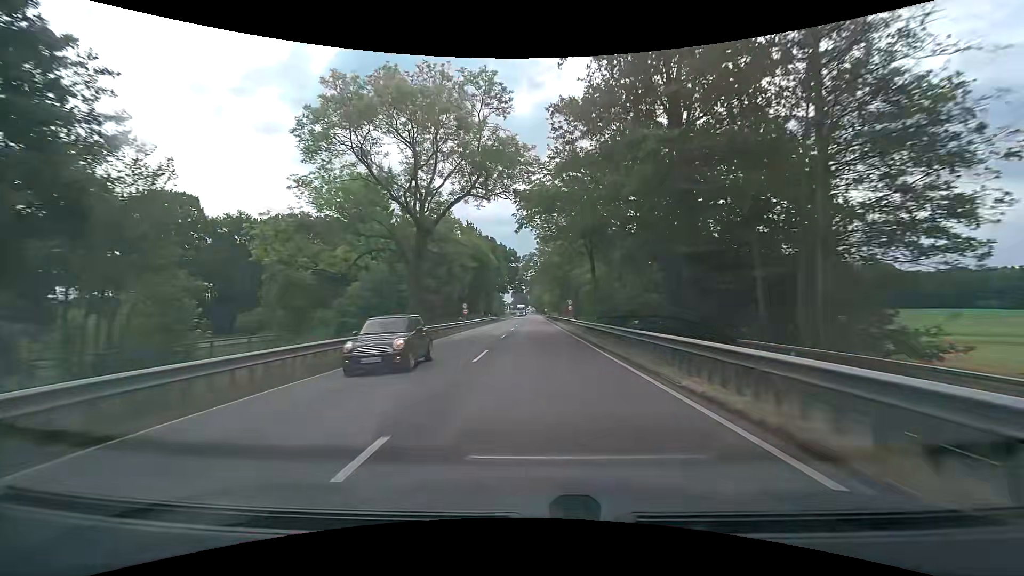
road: secondary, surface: asphalt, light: Day
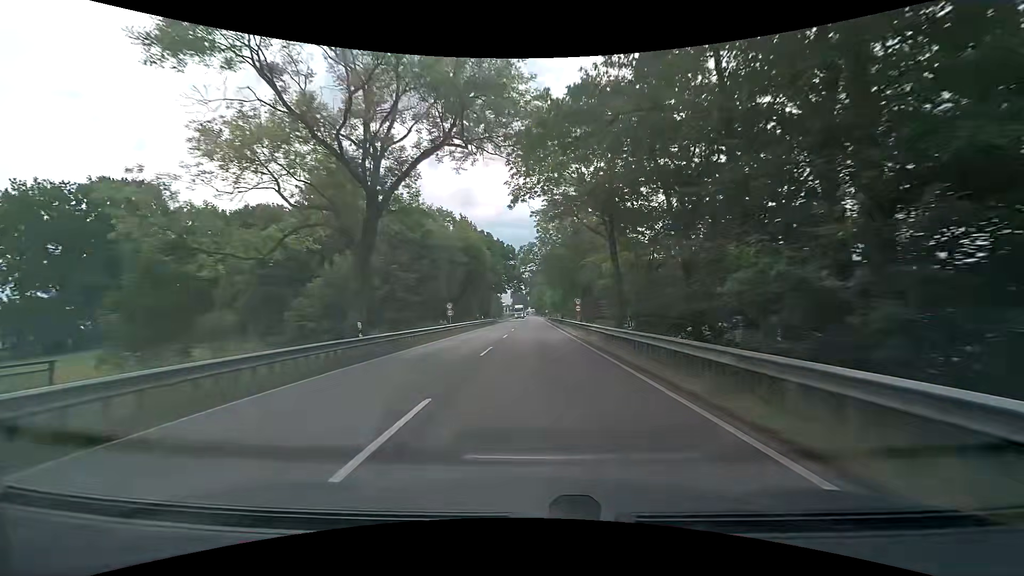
(0.0, +9.8) m; 0°
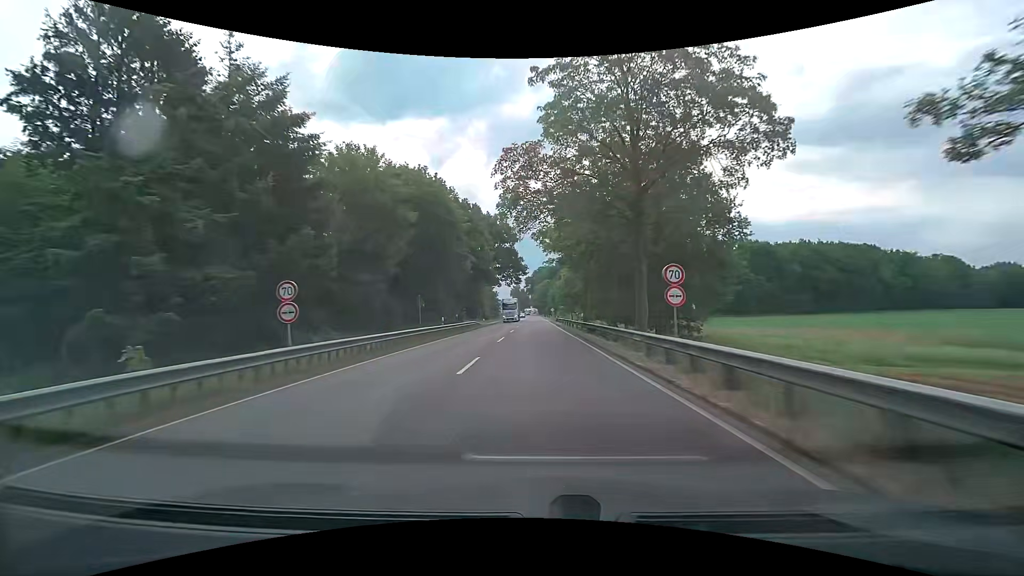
(0.0, +29.4) m; -1°
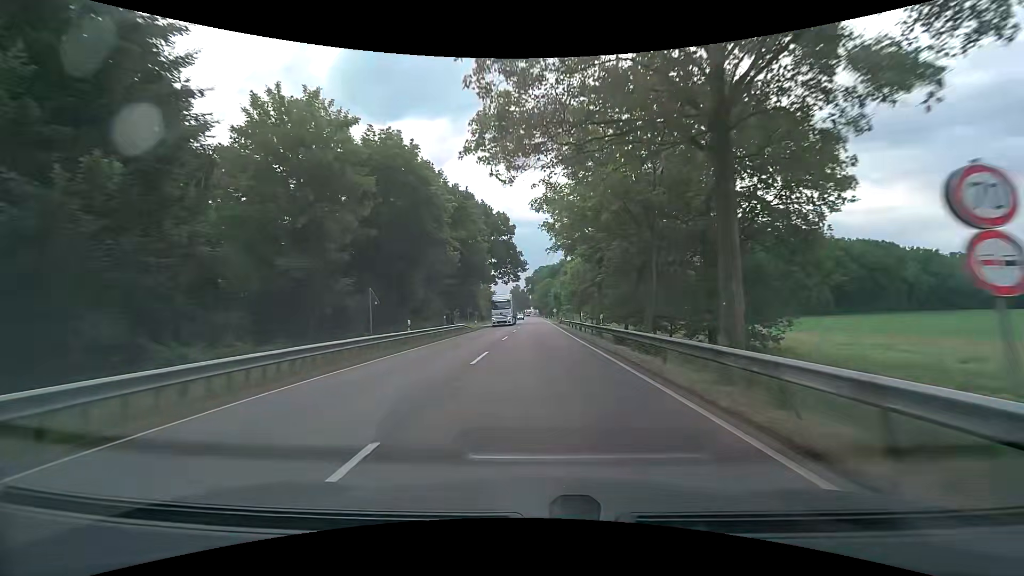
(+0.1, +9.8) m; 0°
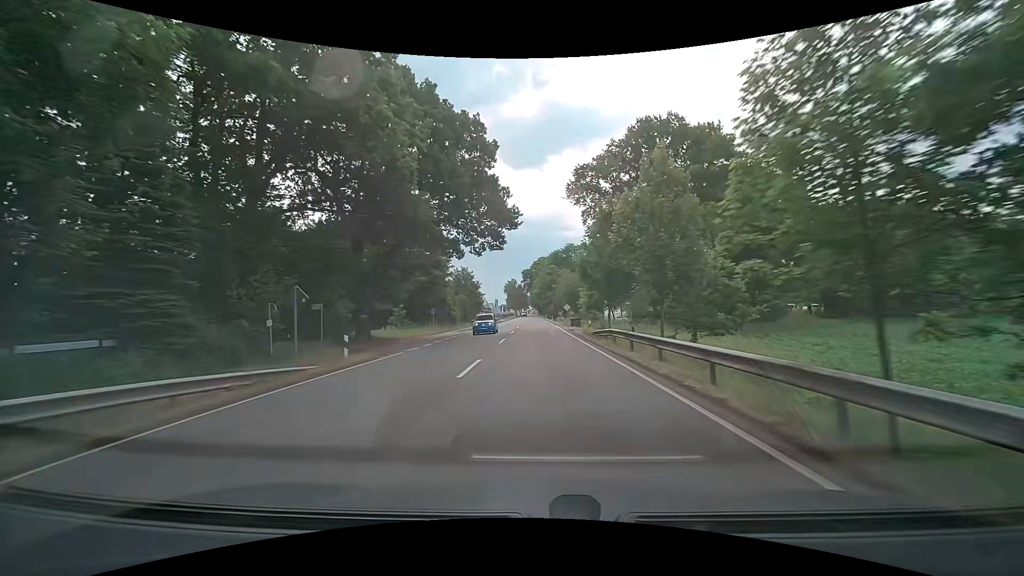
(+0.1, +39.5) m; 0°
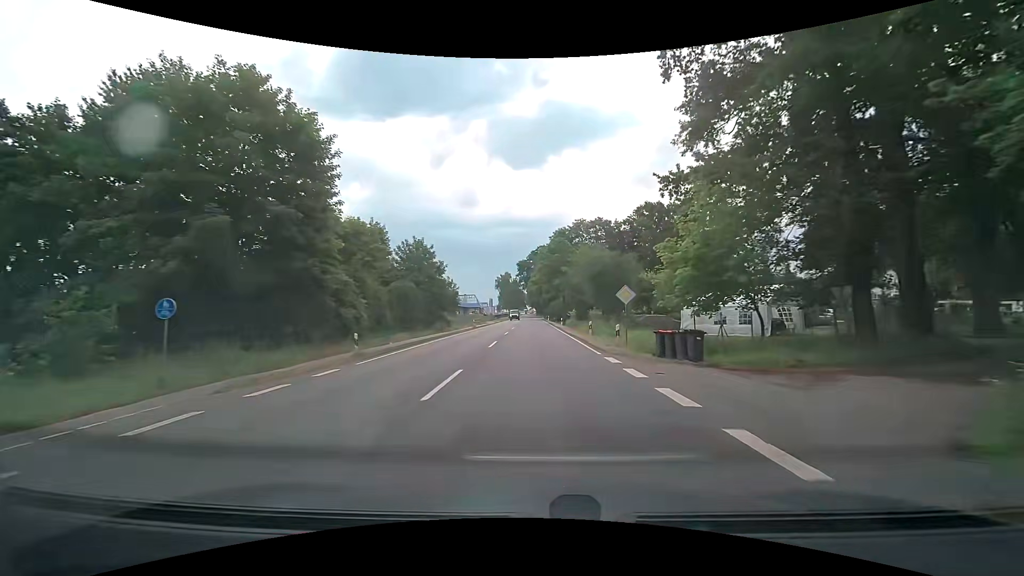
(+0.3, +39.4) m; 0°
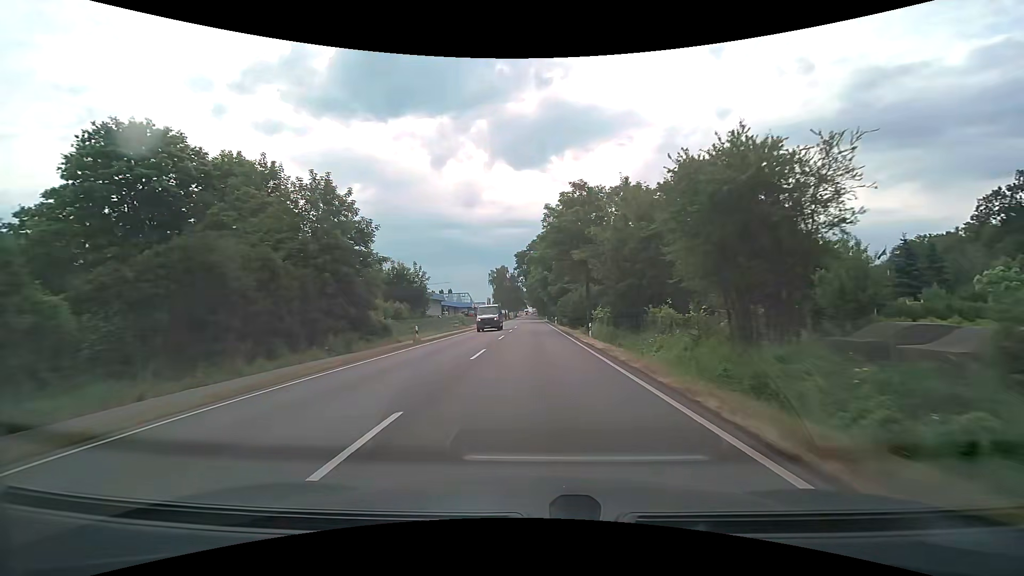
(+0.1, +29.3) m; 0°
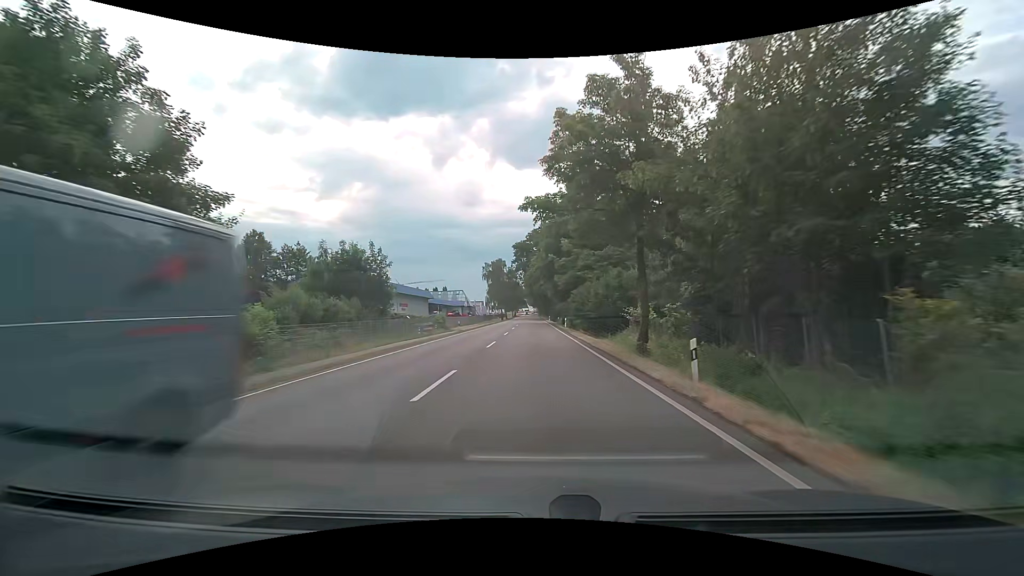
(-0.1, +19.4) m; 0°
(0, +10) (0, +20) (0, +30) (0, +40) (0, +50) (0, +60) (-1, +70) (-1, +80) (-1, +90) (-1, +100) m
